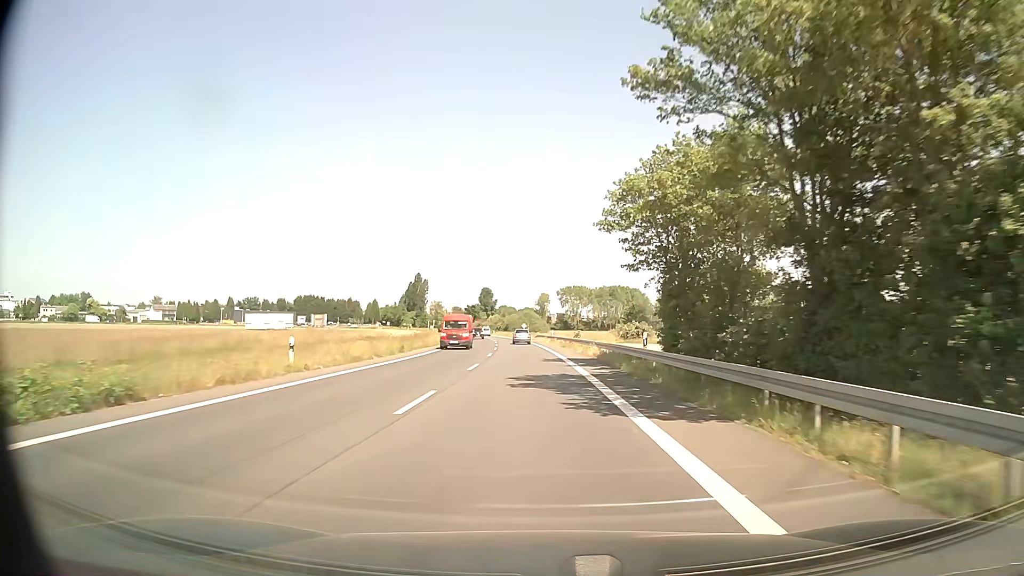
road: secondary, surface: asphalt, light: Day
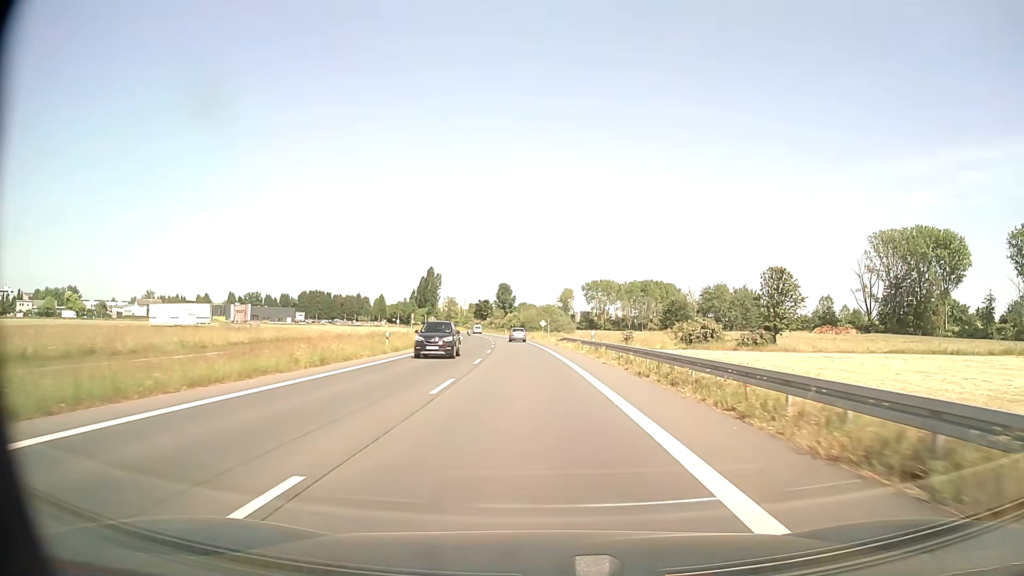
(-0.6, +32.7) m; -2°
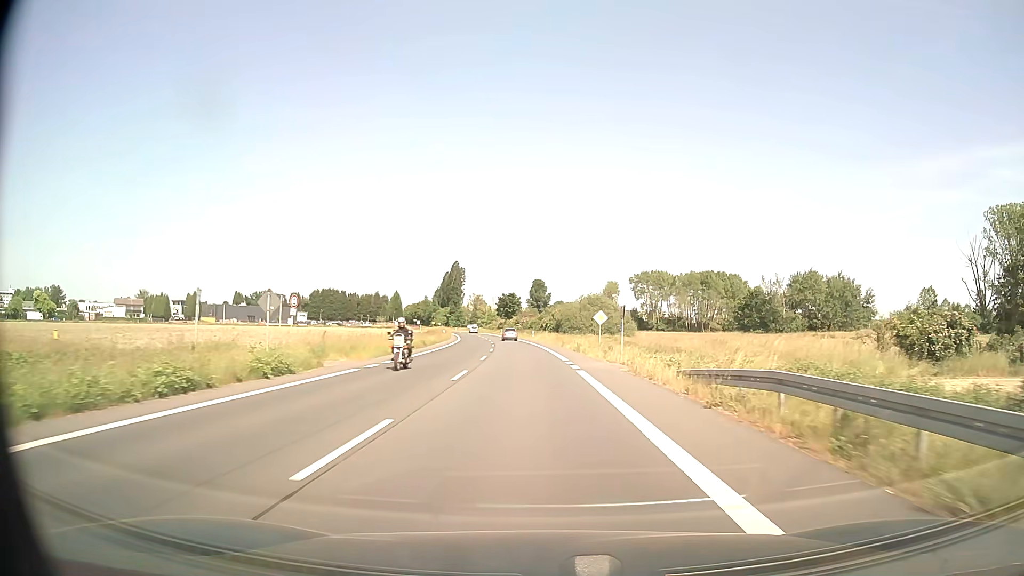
(-1.2, +43.9) m; -3°
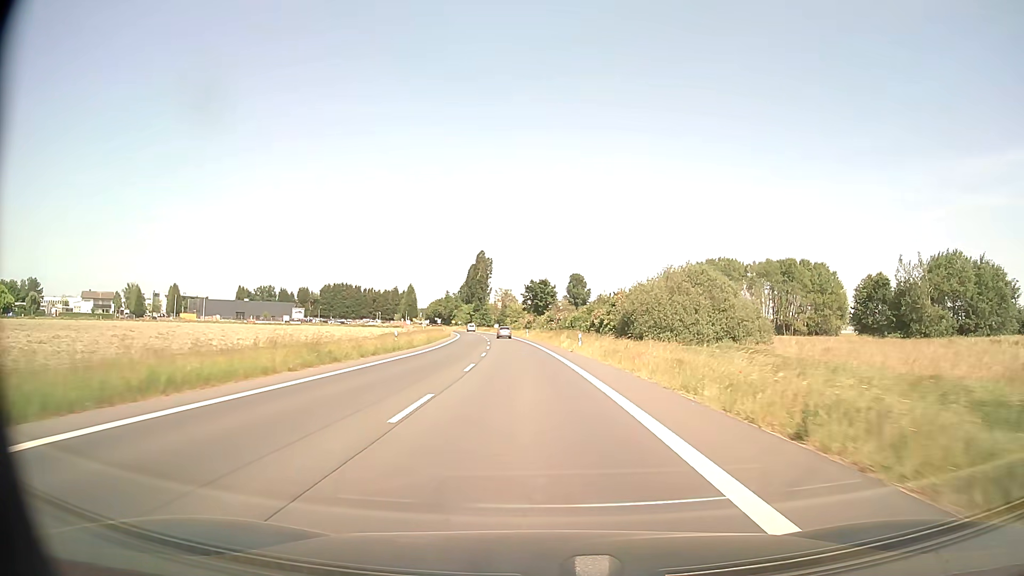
(-1.1, +44.2) m; -3°
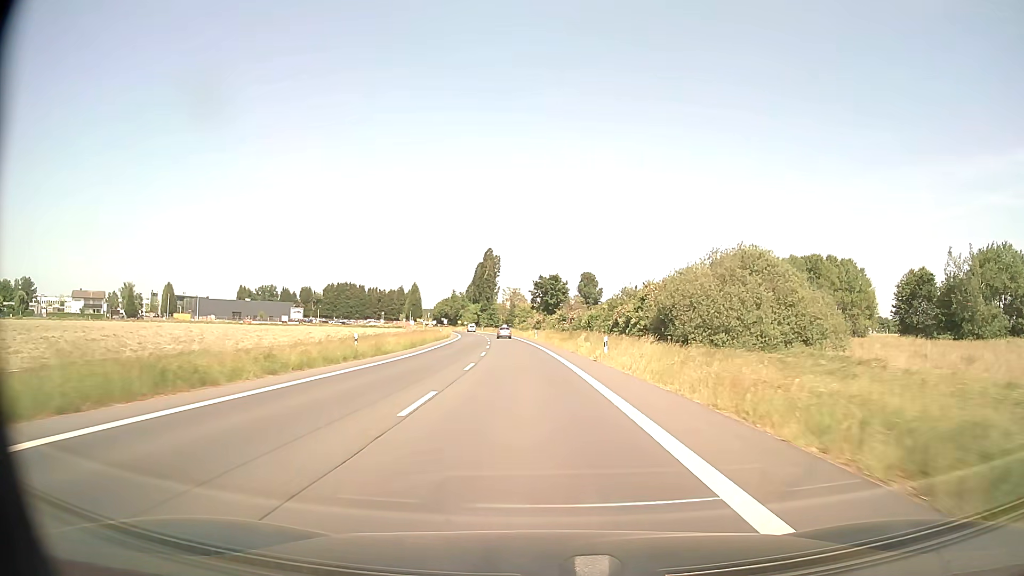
(-0.1, +11.1) m; -1°
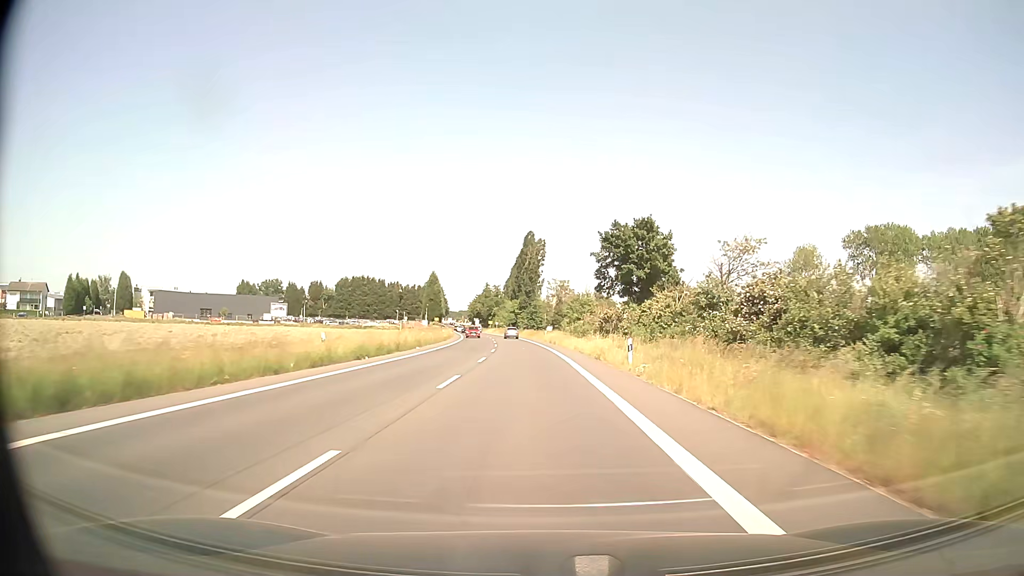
(-2.2, +55.1) m; -4°
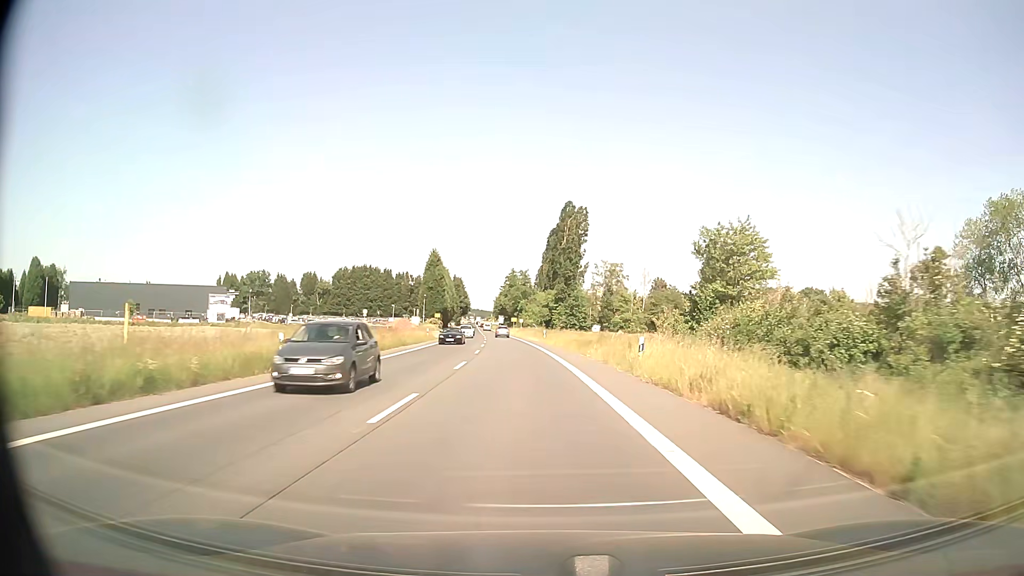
(-1.5, +53.5) m; -3°
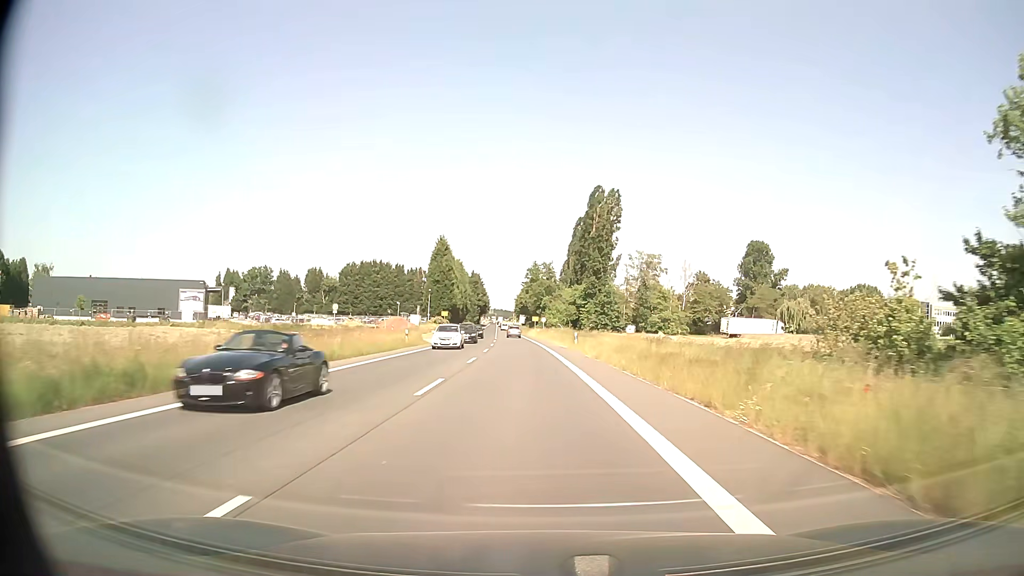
(-0.4, +20.2) m; -2°
